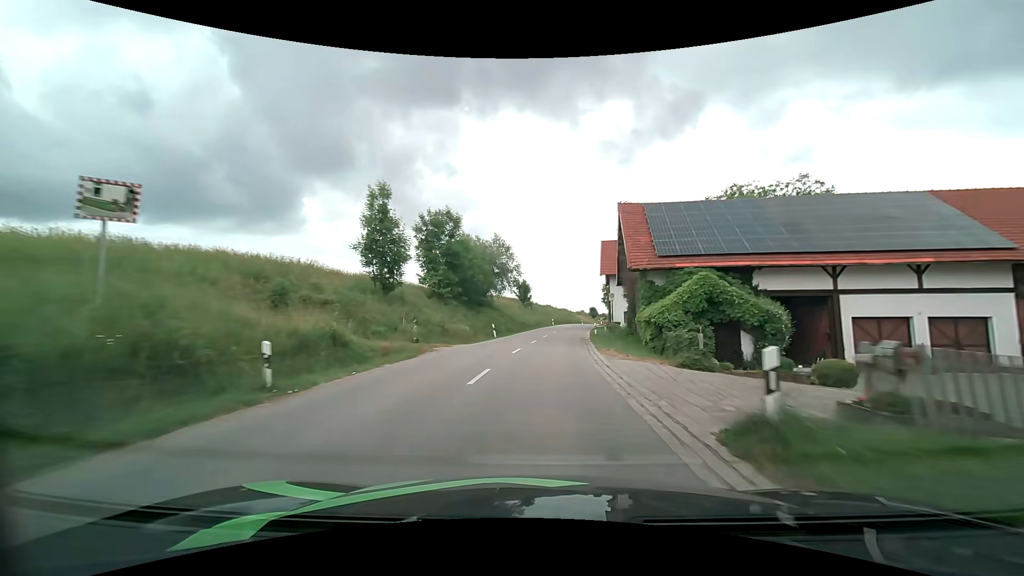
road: secondary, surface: asphalt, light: Day
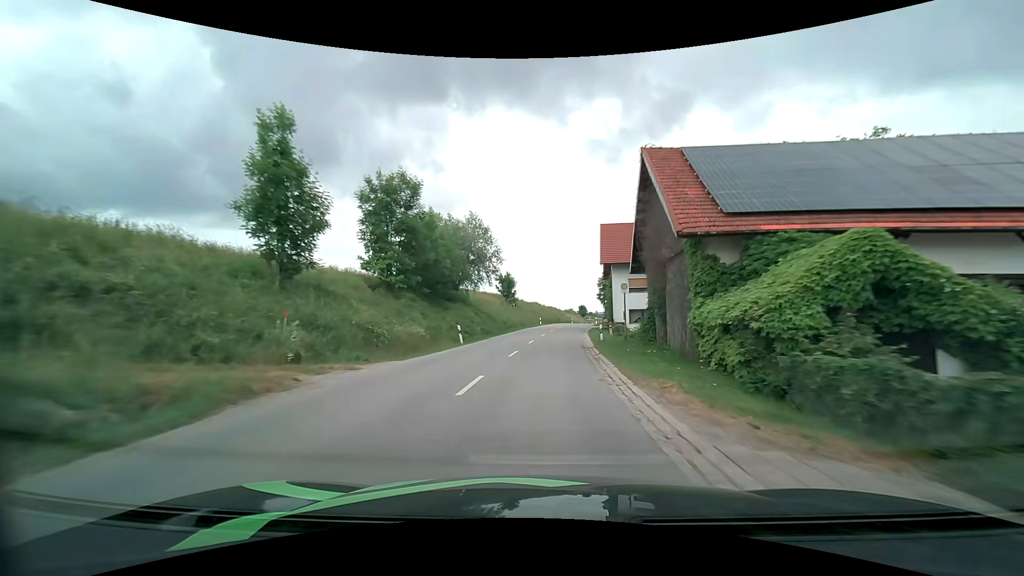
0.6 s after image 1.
(+0.1, +10.4) m; +1°
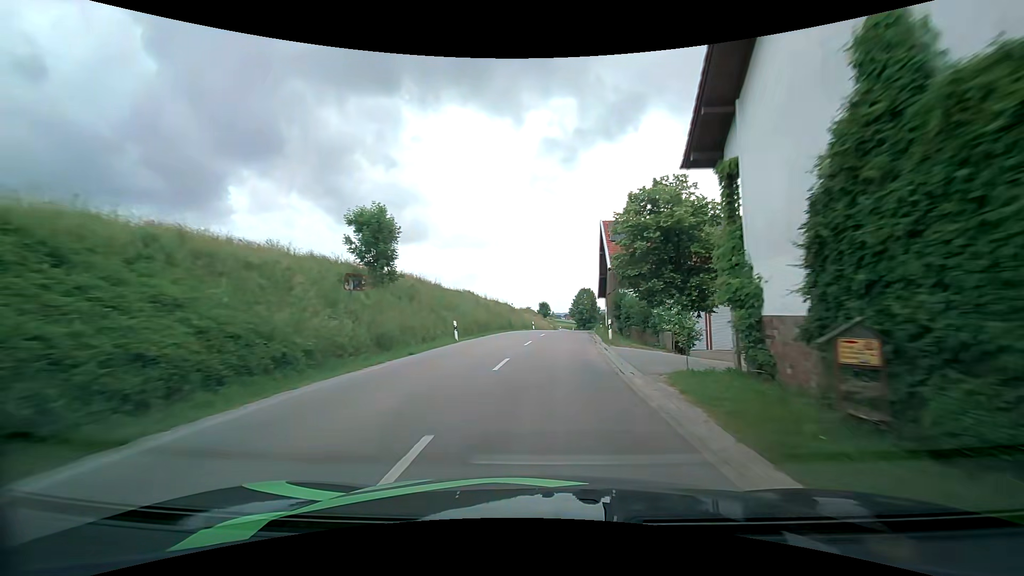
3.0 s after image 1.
(+2.0, +42.3) m; +5°
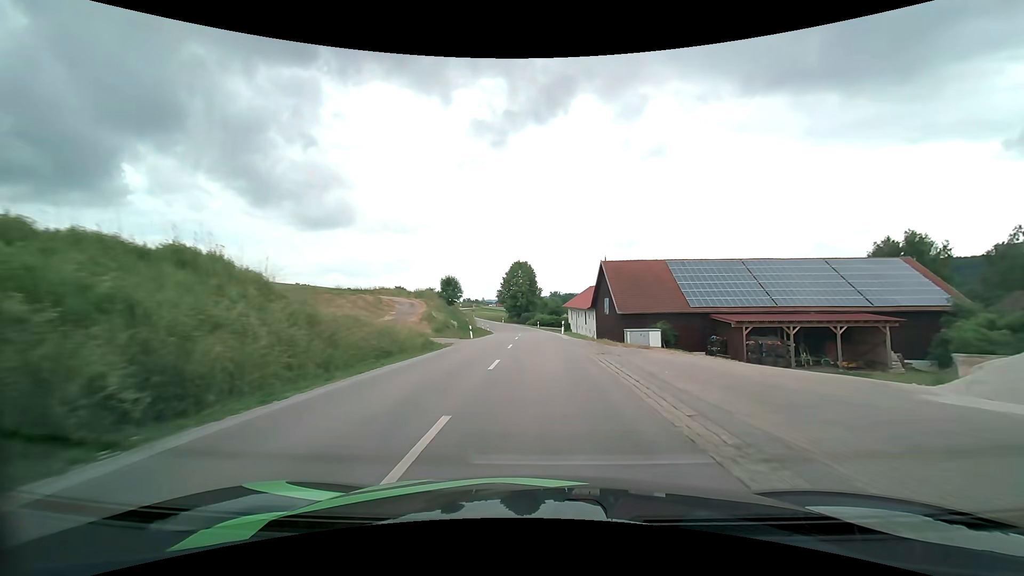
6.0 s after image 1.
(+3.5, +52.8) m; +7°
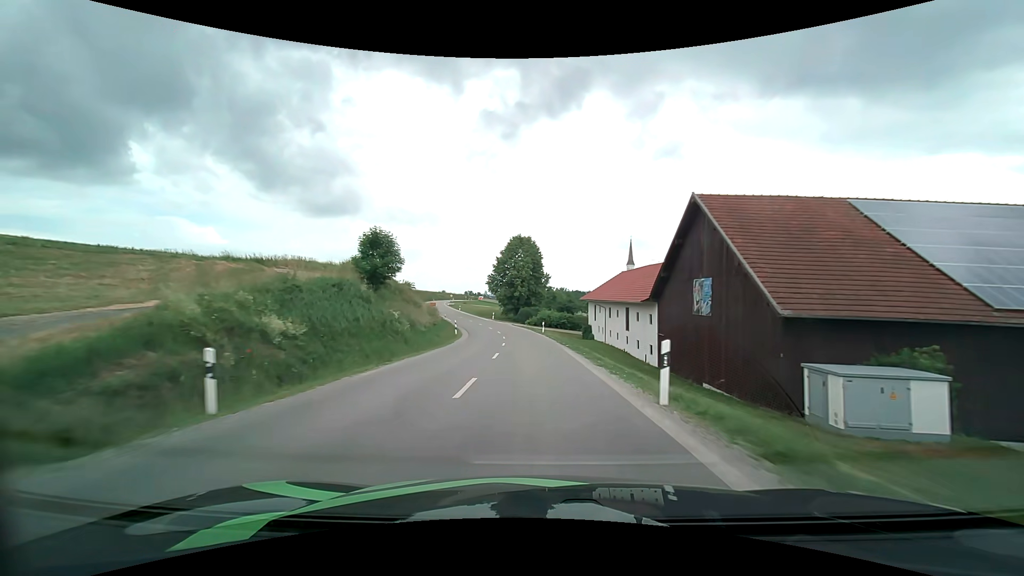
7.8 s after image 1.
(-0.1, +31.6) m; 0°
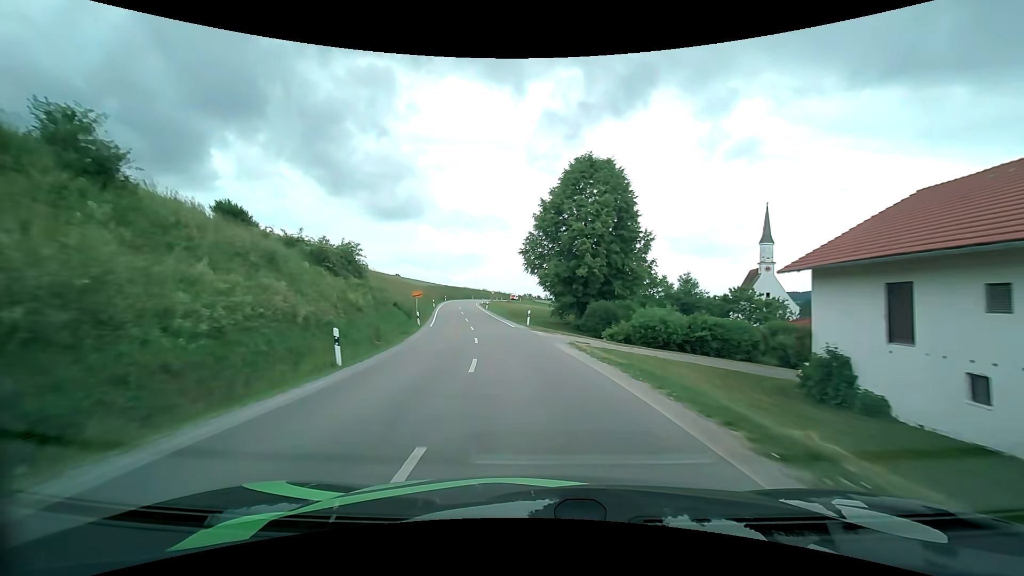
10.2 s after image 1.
(-1.9, +42.5) m; -7°
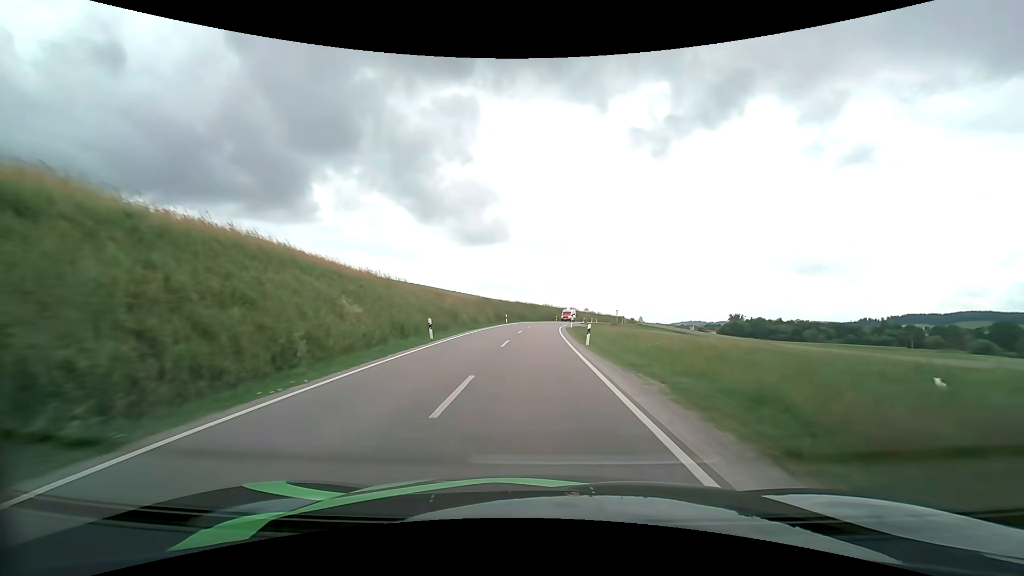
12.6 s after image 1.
(-5.0, +43.7) m; -10°
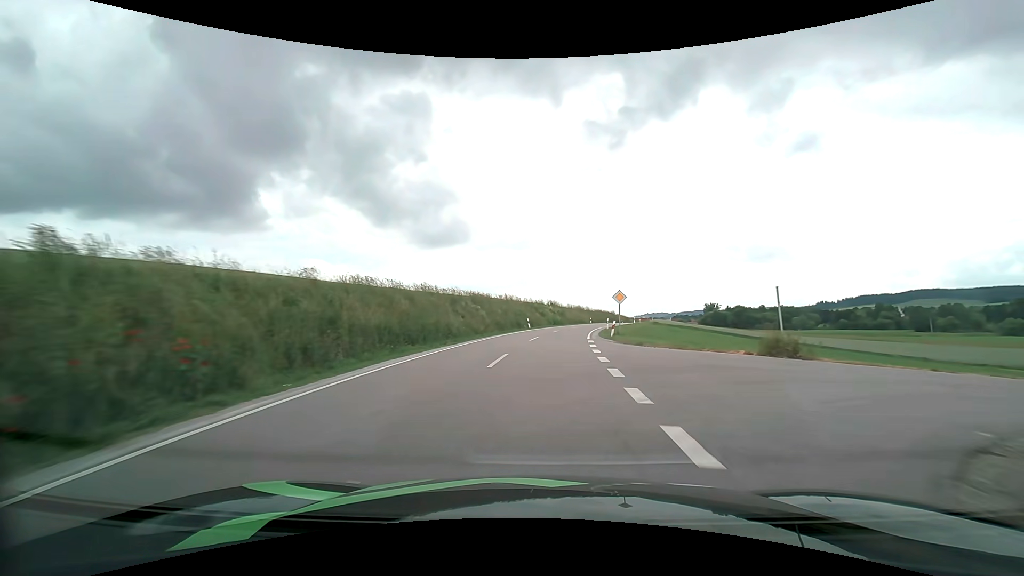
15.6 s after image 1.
(+1.2, +54.8) m; +4°
(0, +10) (+1, +20) (+1, +30) (+3, +40) (+4, +50) (+7, +59) (+9, +69) (+12, +79) (+14, +88) (+17, +98) m
